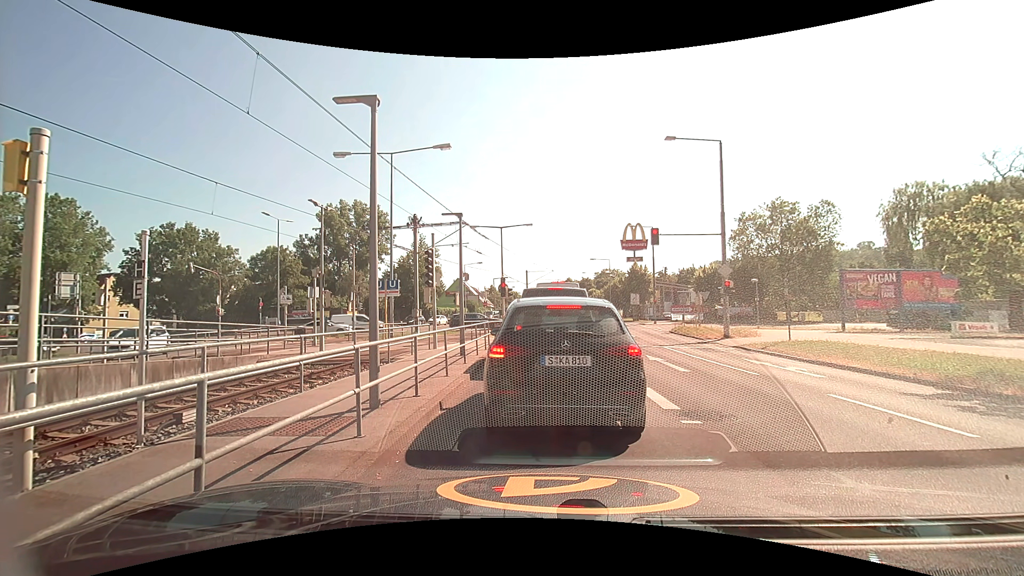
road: secondary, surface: asphalt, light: Day
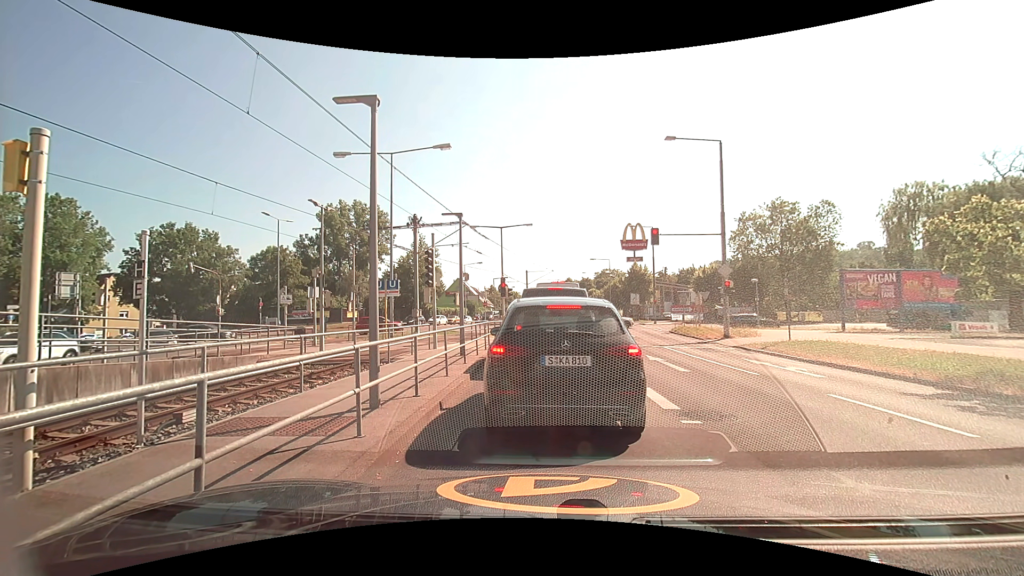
(0.0, 0.0) m; 0°
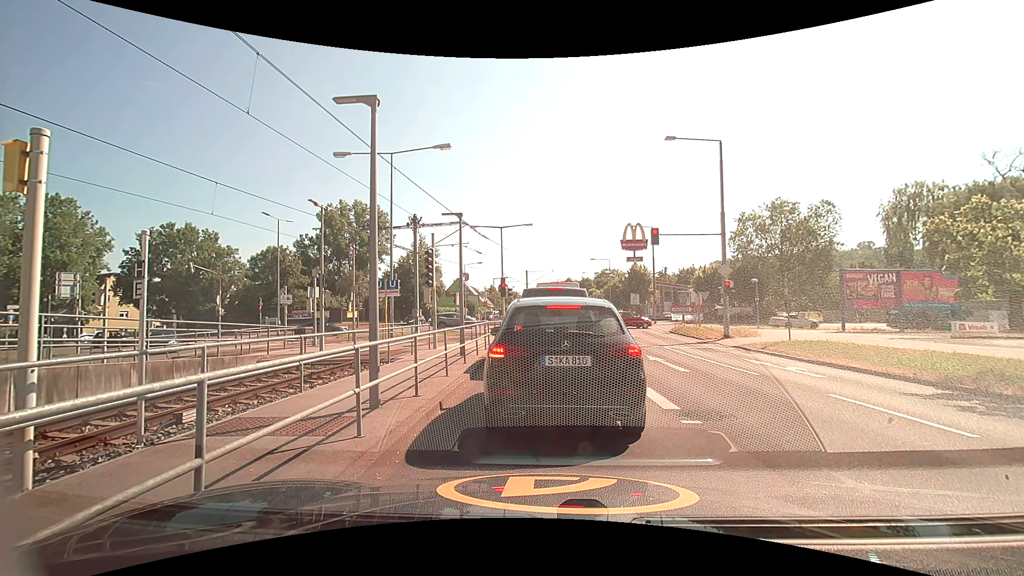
(0.0, 0.0) m; 0°
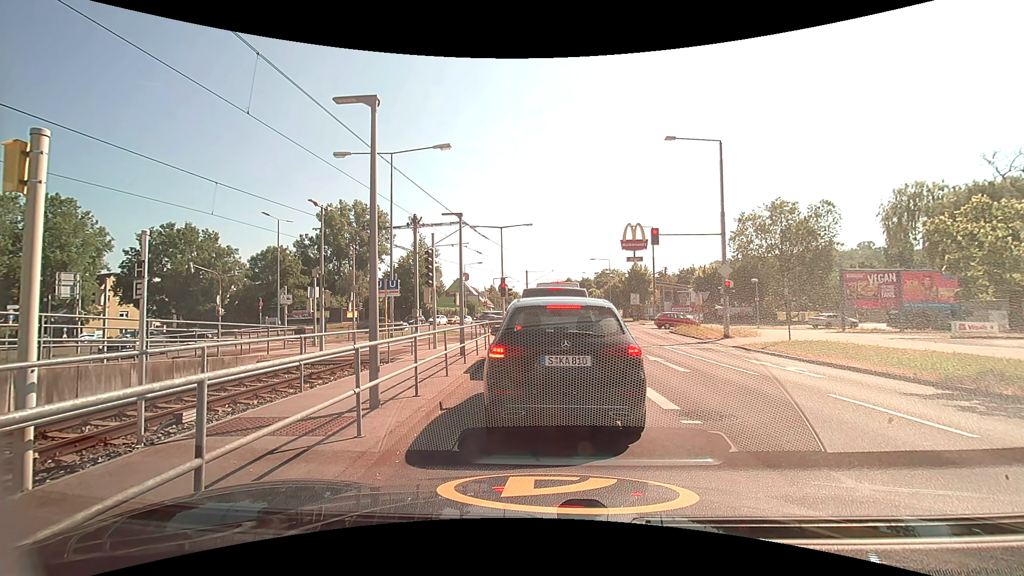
(0.0, 0.0) m; 0°
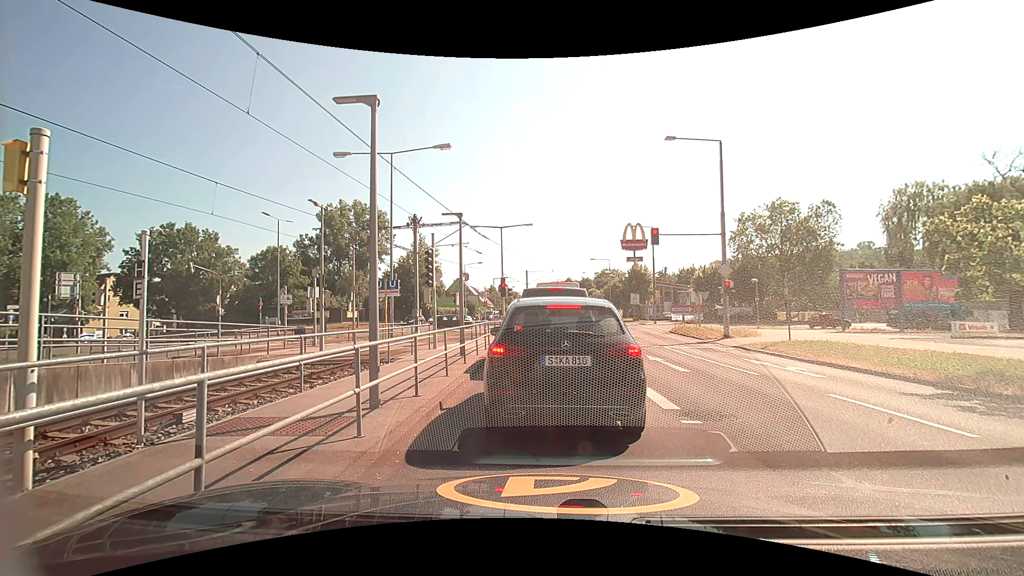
(0.0, 0.0) m; 0°
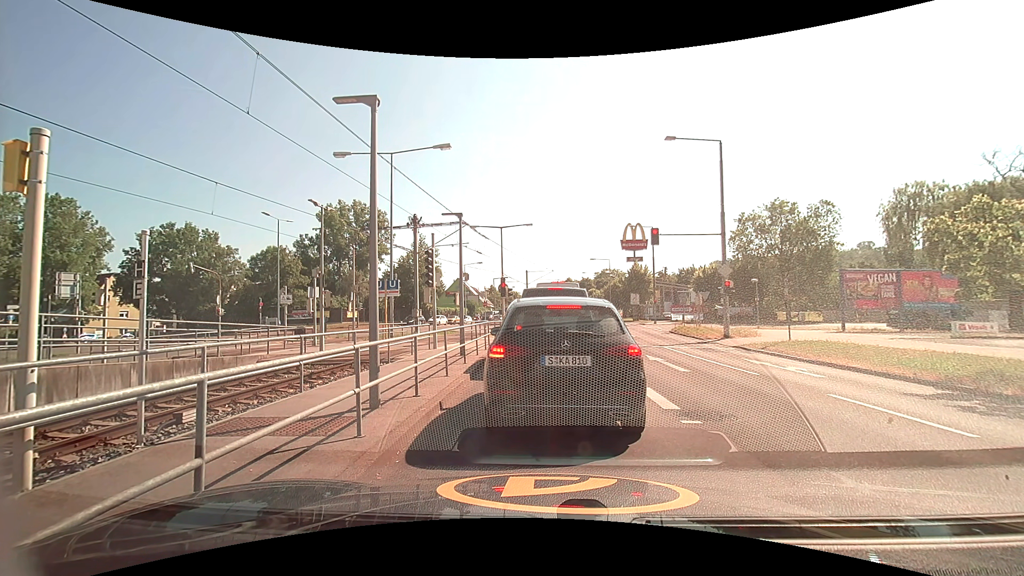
(0.0, 0.0) m; 0°
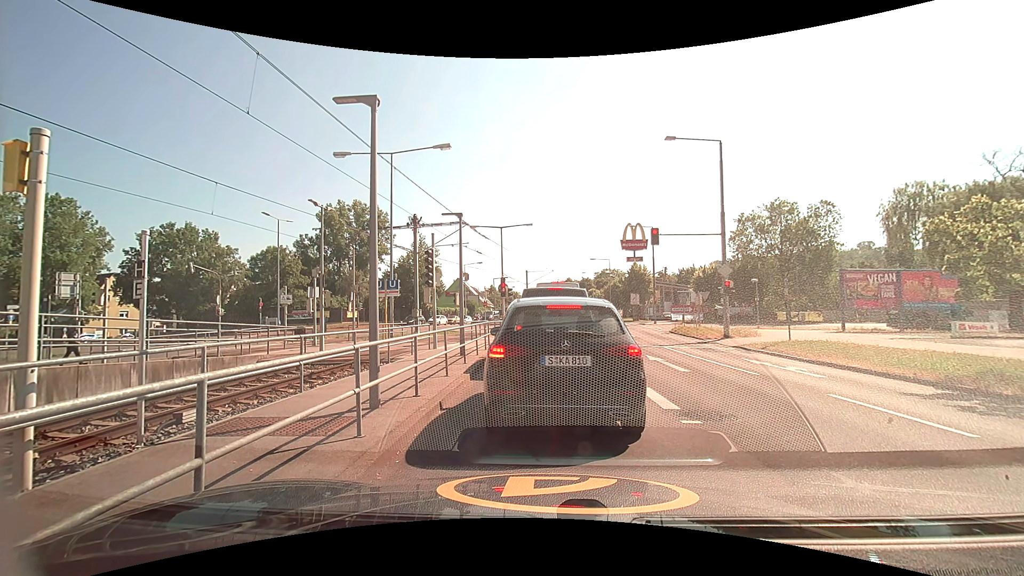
(0.0, 0.0) m; 0°
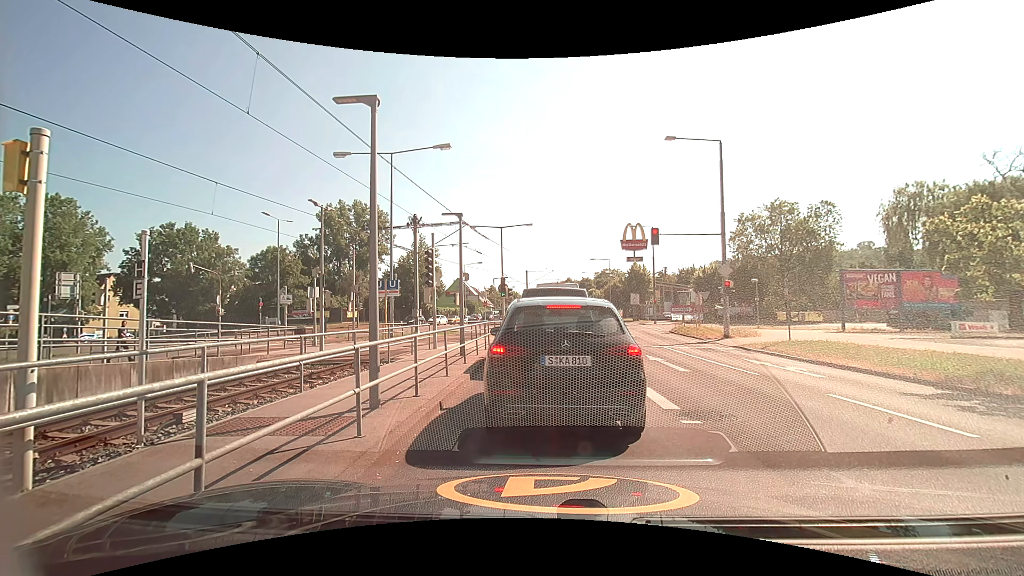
(0.0, 0.0) m; 0°
(0, +10) (0, +20) (+1, +30) (-1, +40) (-8, +47) (-17, +52) (-26, +53) (-36, +53) (-46, +56) (-53, +62) m
